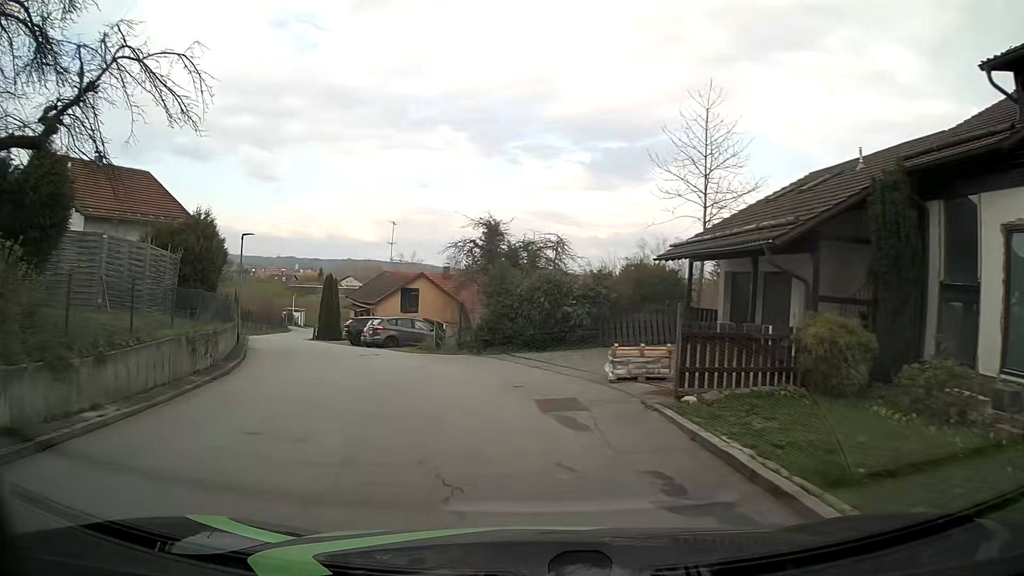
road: residential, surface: asphalt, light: Day
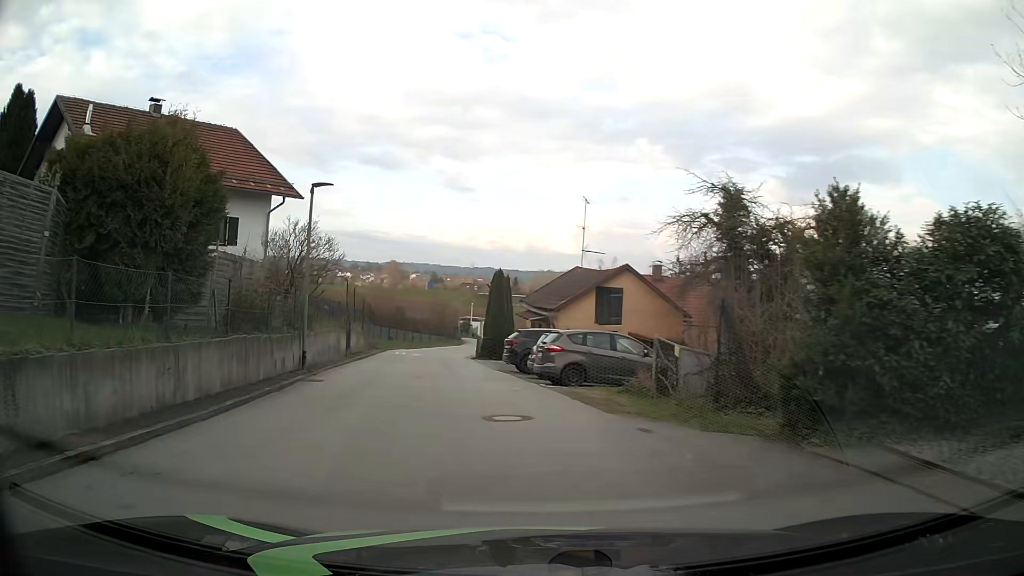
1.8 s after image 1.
(-1.8, +13.4) m; -17°
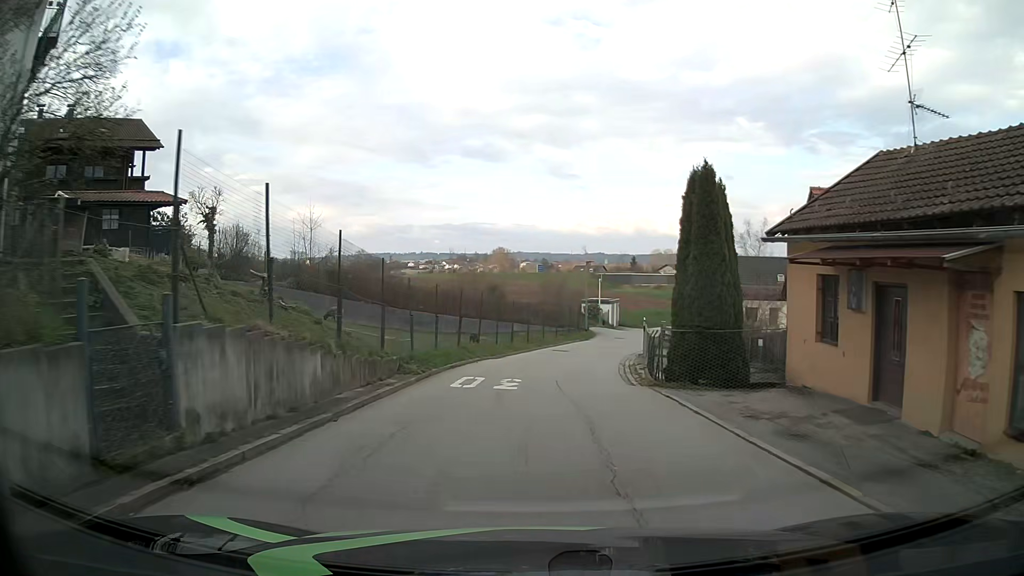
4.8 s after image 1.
(-2.9, +22.3) m; -9°
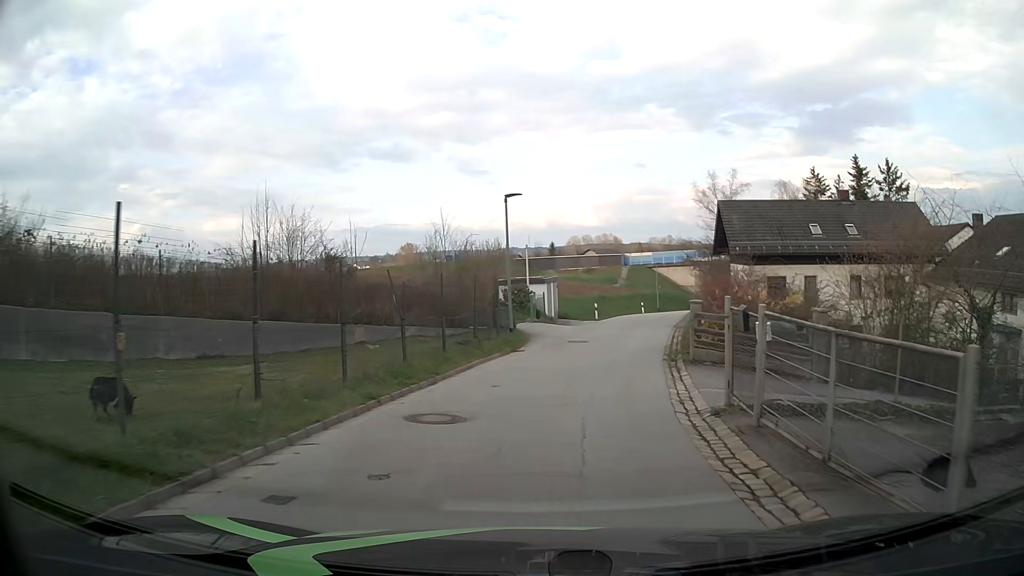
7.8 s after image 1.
(+1.1, +22.6) m; +6°
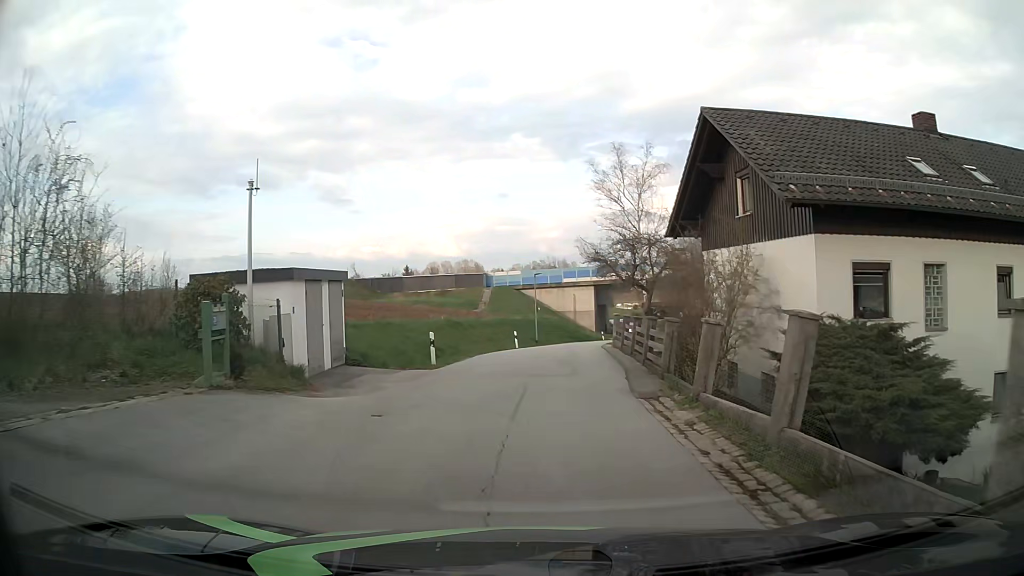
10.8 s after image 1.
(+2.6, +22.0) m; +13°
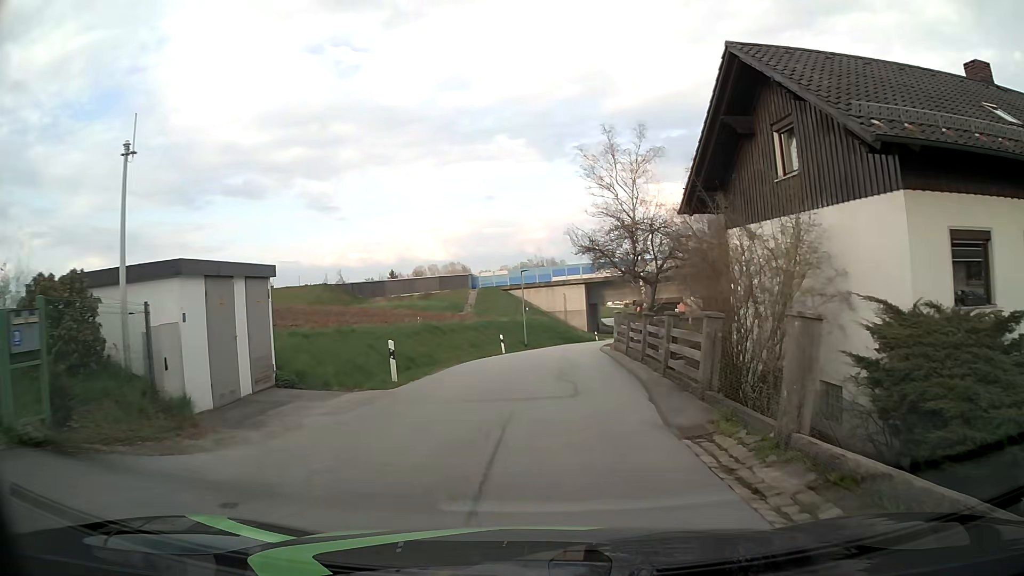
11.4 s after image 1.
(+0.1, +4.4) m; +1°
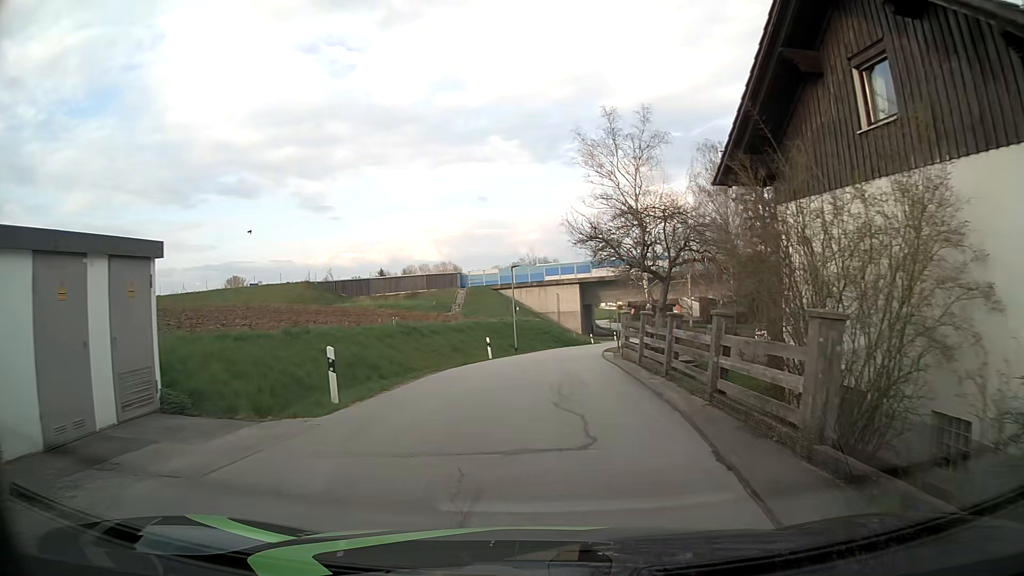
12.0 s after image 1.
(0.0, +4.4) m; 0°
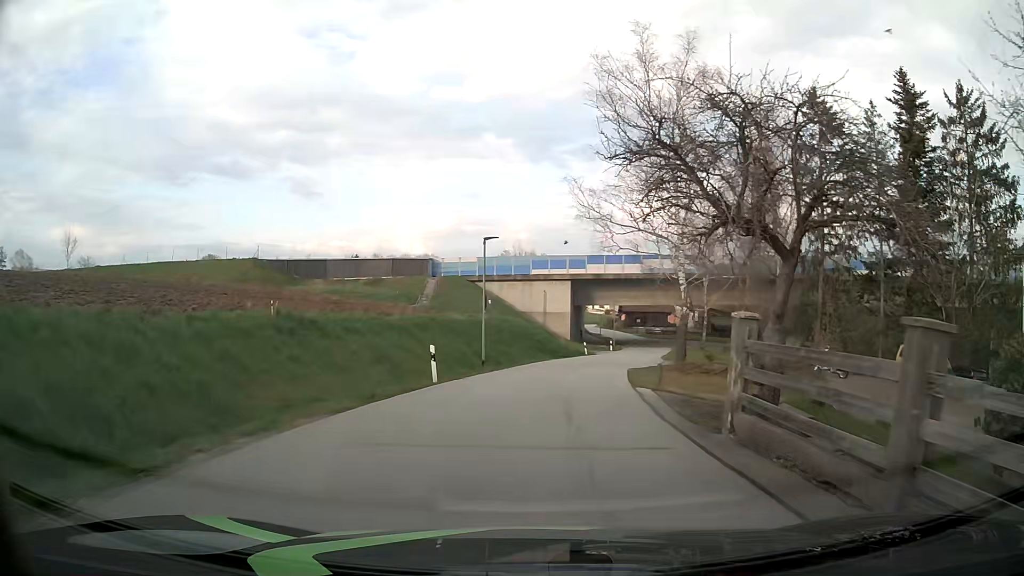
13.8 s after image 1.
(+0.1, +13.4) m; +2°
(0, +10) (+1, +20) (+3, +30) (+5, +39) (+8, +49) (+10, +59) (+12, +69) (+14, +78) (+15, +88) (+17, +98) m
